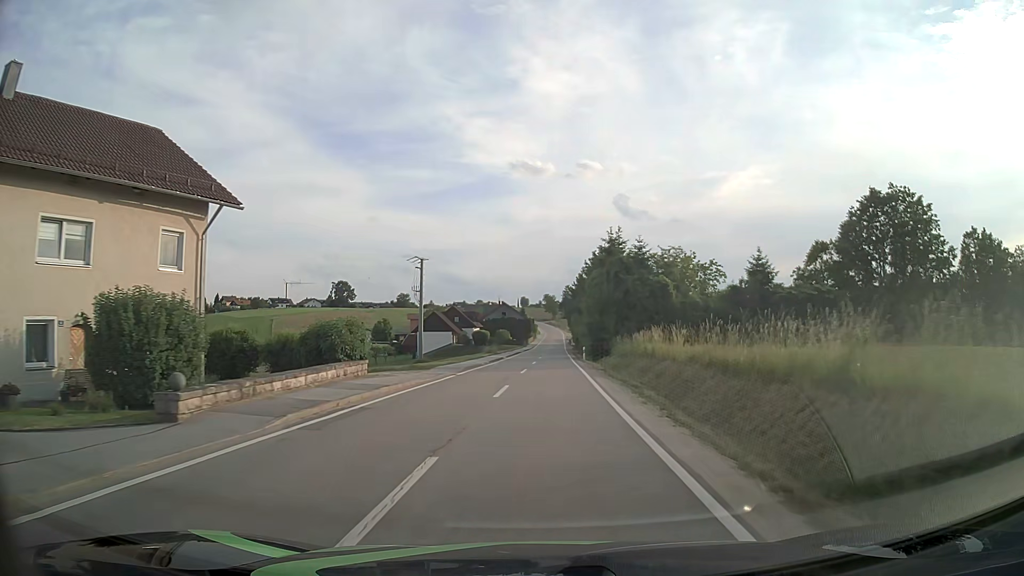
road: tertiary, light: Day
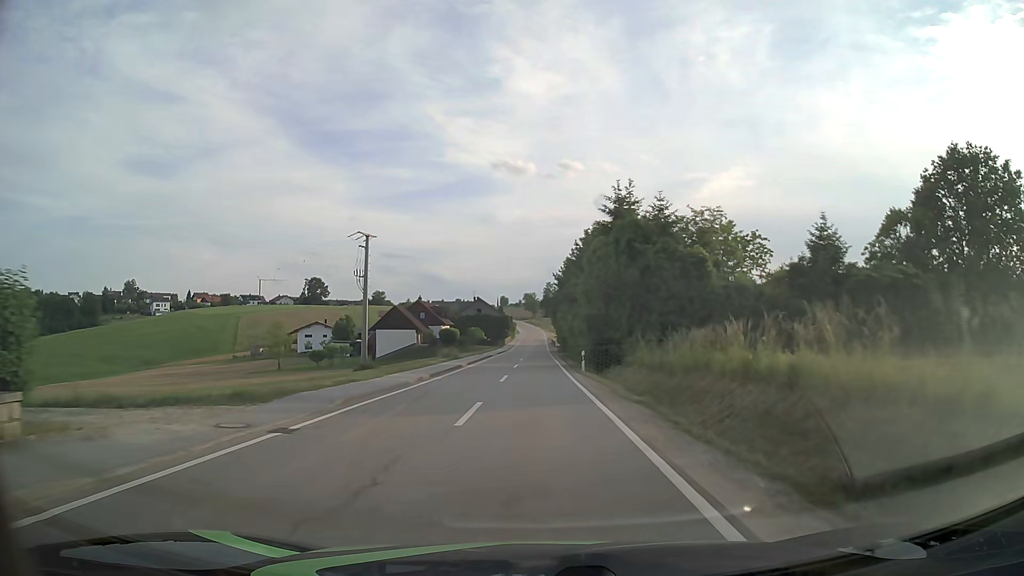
(+0.3, +16.9) m; +2°
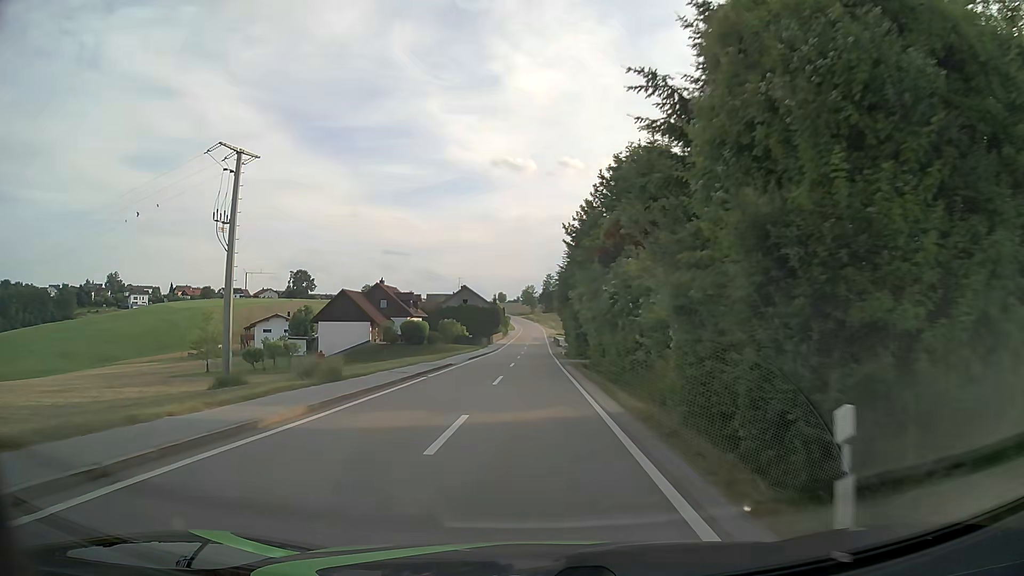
(-0.1, +27.0) m; 0°
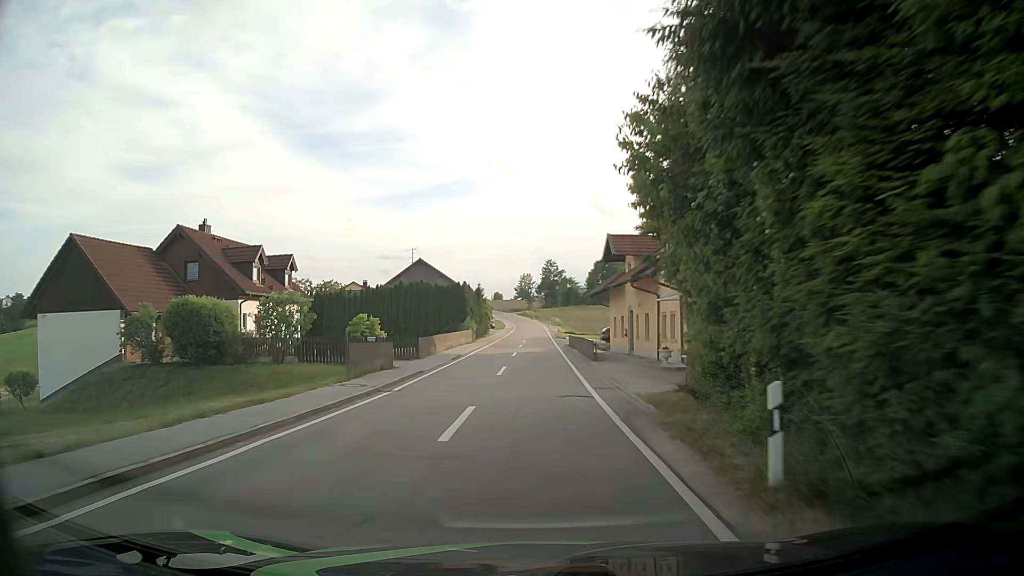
(-0.1, +47.2) m; 0°
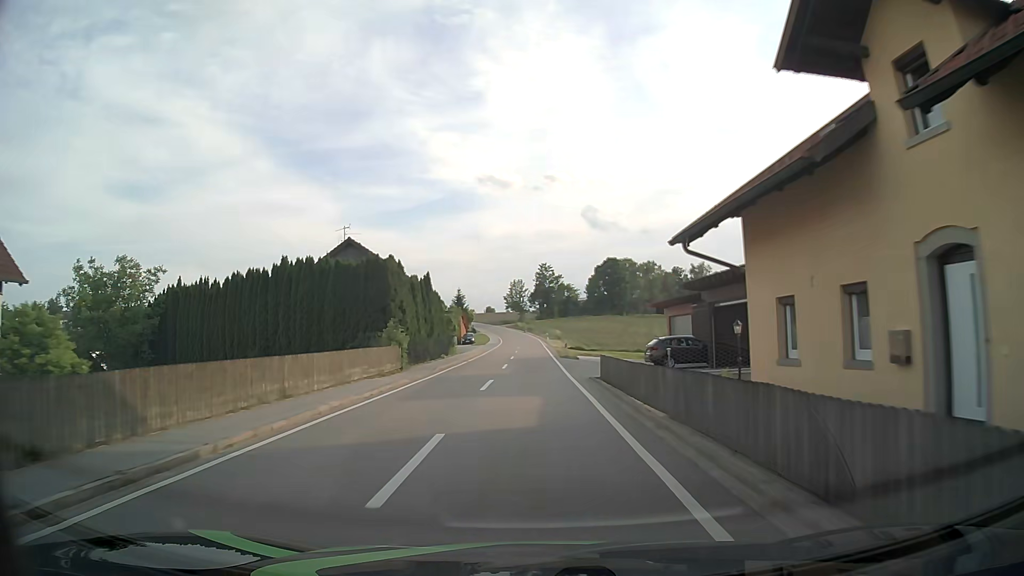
(+0.1, +27.7) m; 0°
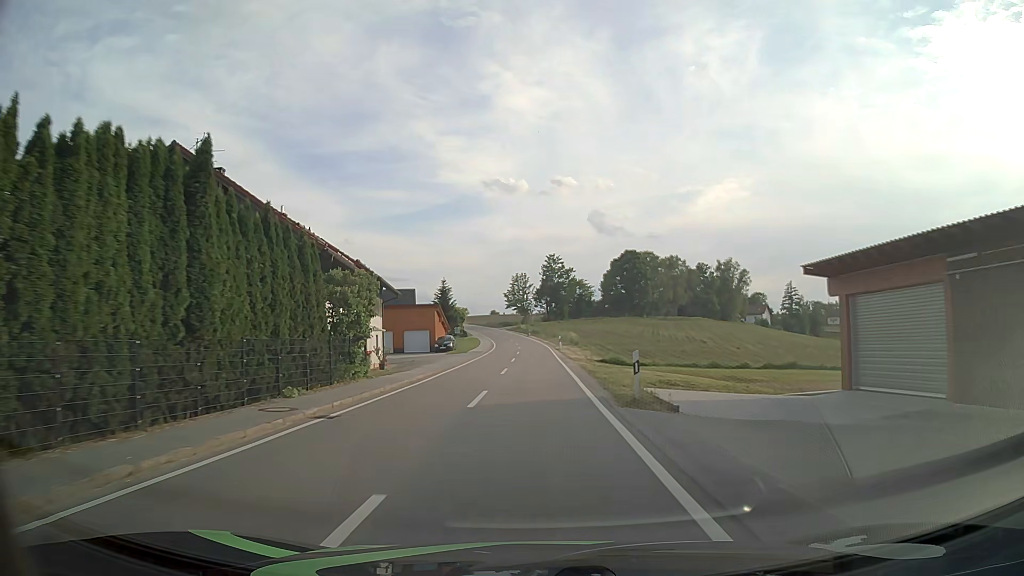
(0.0, +27.5) m; -1°
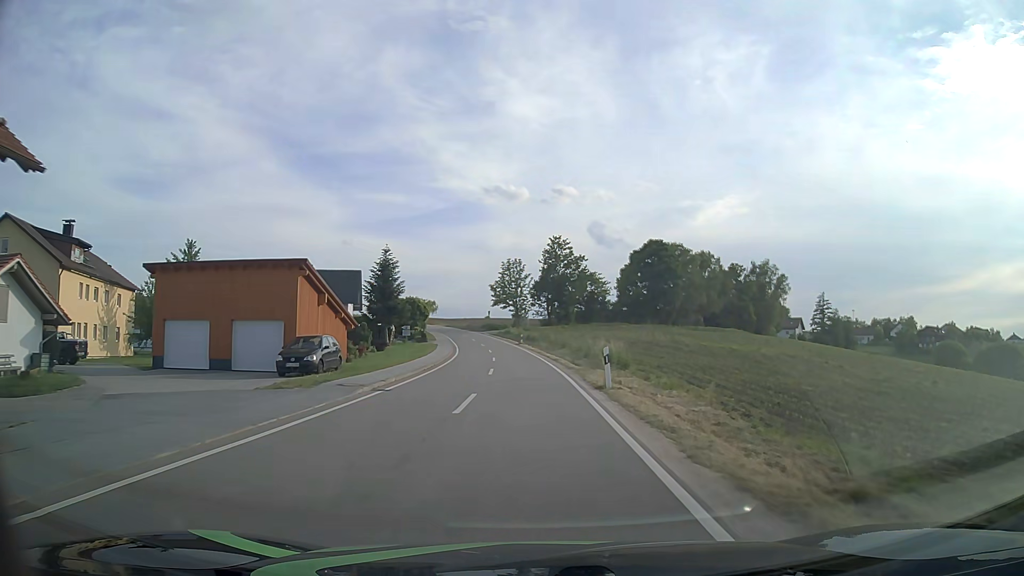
(+0.1, +37.1) m; +1°
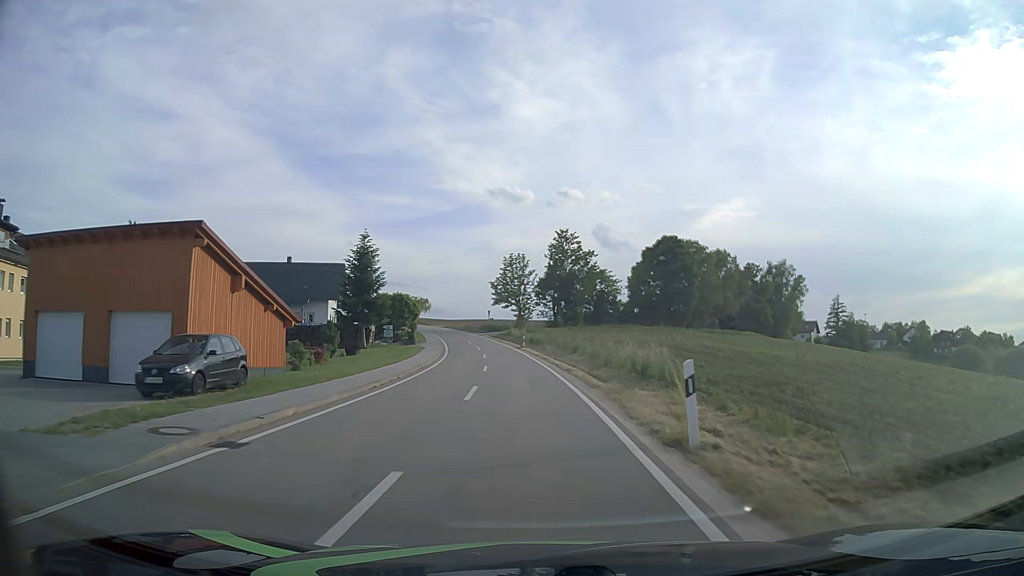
(0.0, +9.4) m; -1°
(0, +10) (0, +20) (-1, +30) (-1, +40) (-2, +50) (-4, +60) (-5, +70) (-7, +80) (-9, +89) (-12, +99) m
